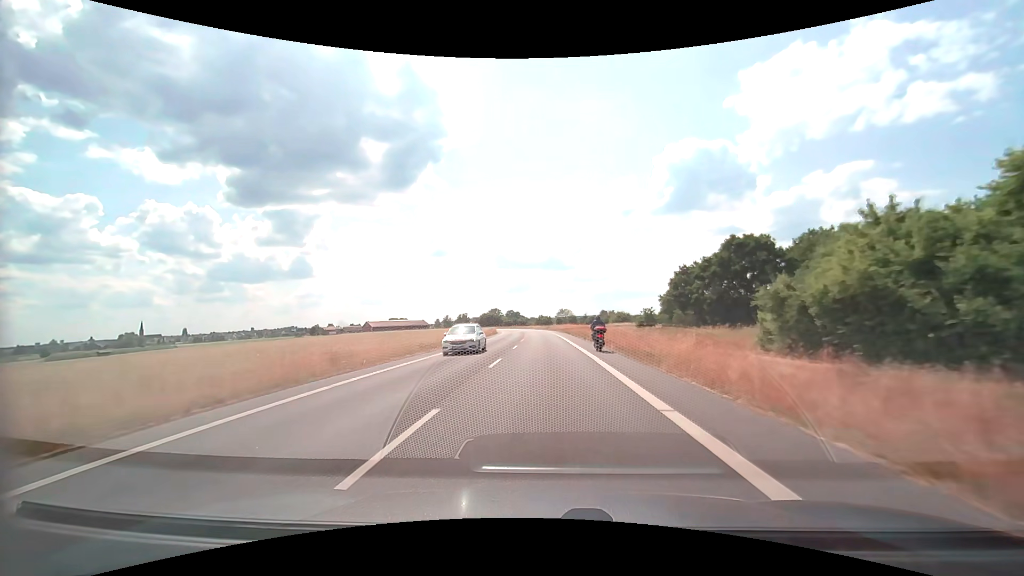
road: secondary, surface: asphalt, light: Day
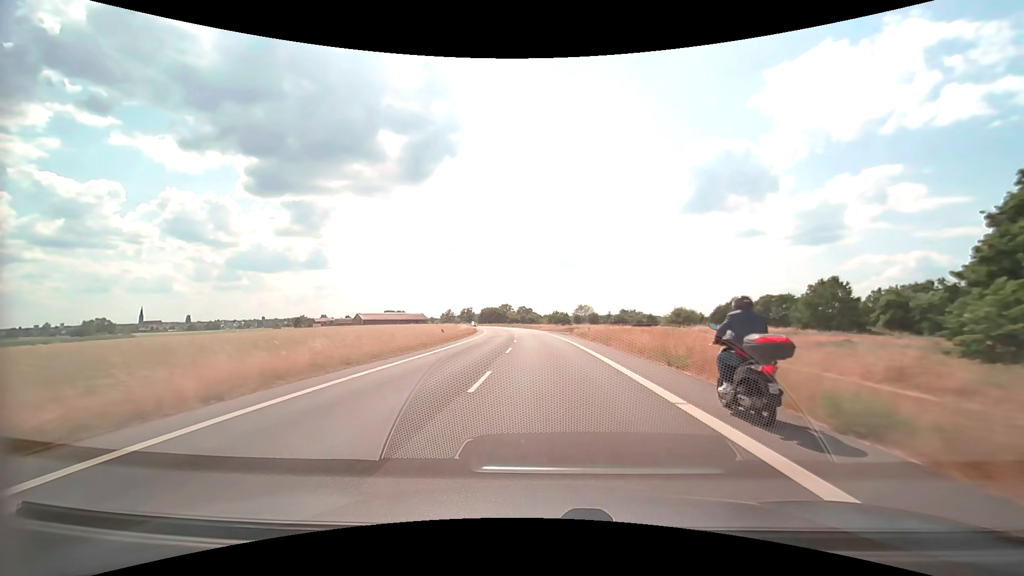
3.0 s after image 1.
(-0.5, +54.1) m; -2°
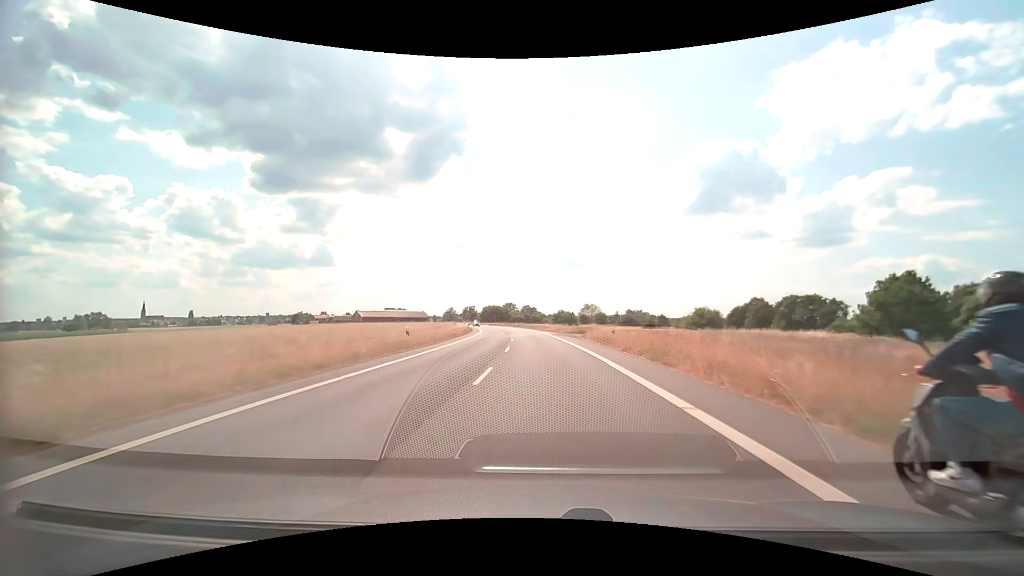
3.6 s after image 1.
(0.0, +11.2) m; 0°
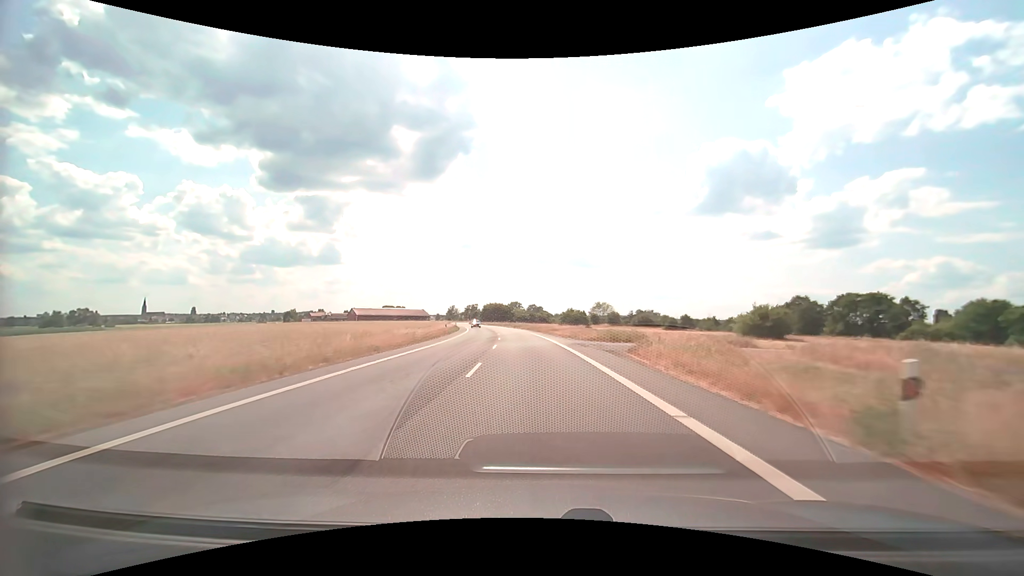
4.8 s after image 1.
(-0.1, +22.2) m; -1°
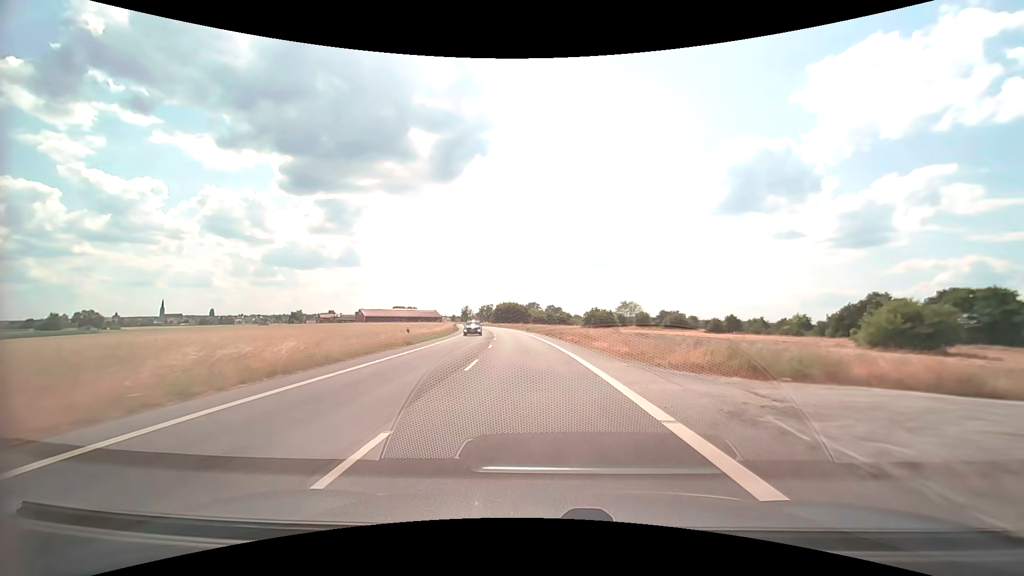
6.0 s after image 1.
(-0.4, +21.8) m; -2°
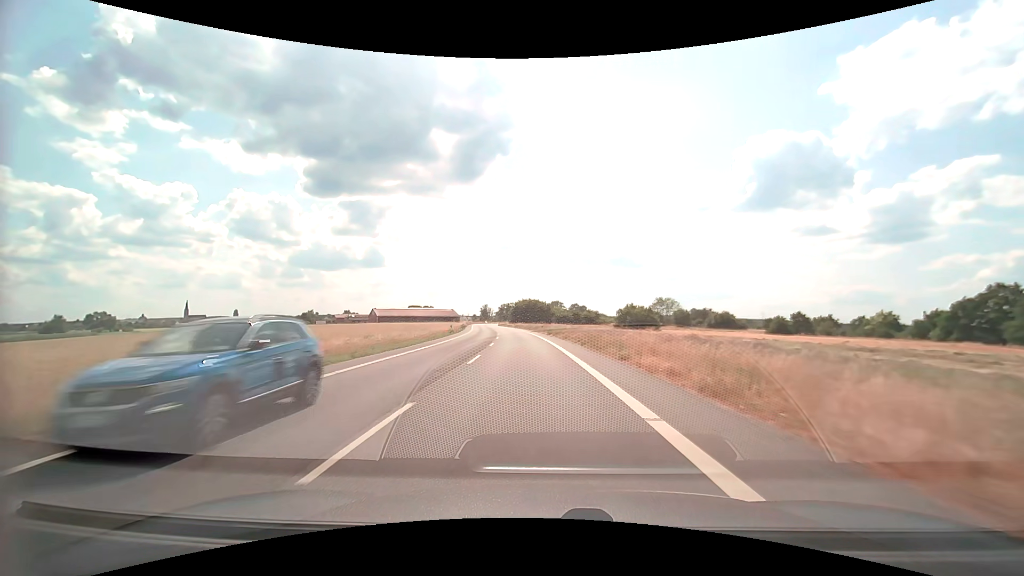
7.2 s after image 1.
(-0.4, +21.5) m; -2°
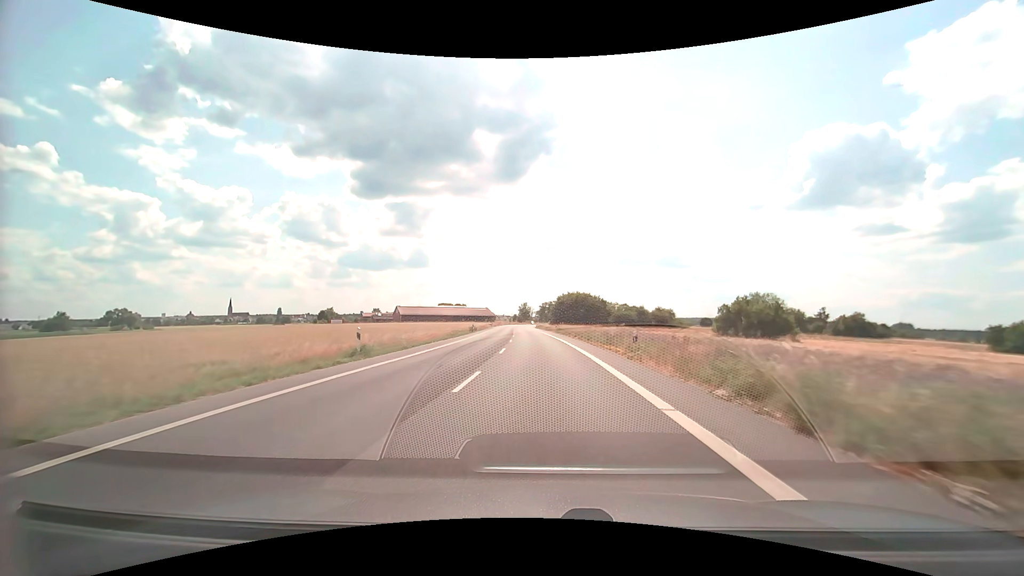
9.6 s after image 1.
(-2.1, +42.2) m; -5°
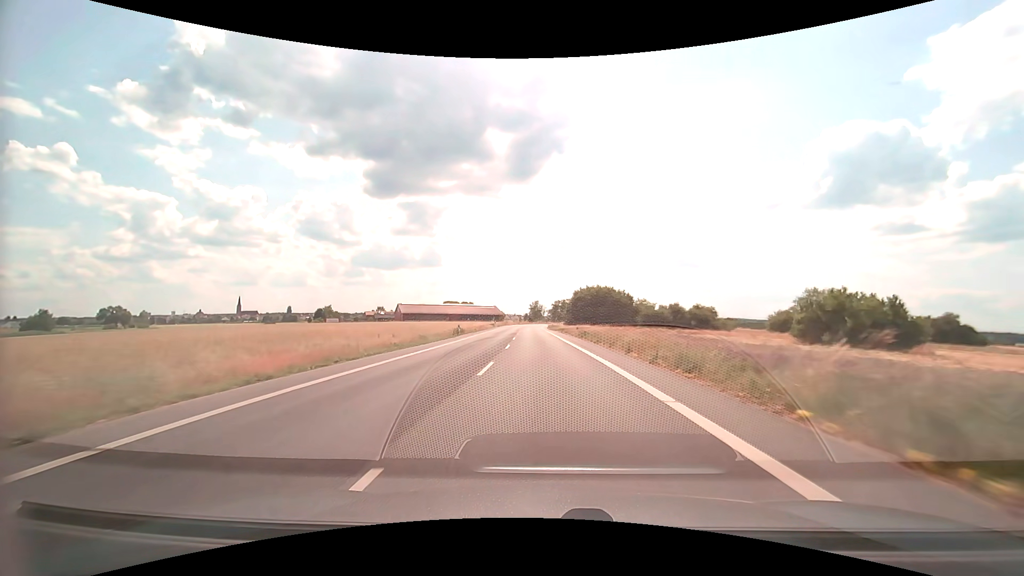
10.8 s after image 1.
(-0.3, +20.8) m; -1°
(0, +10) (0, +20) (0, +30) (-1, +40) (-1, +50) (-1, +60) (-1, +70) (-2, +80) (-2, +90) (-2, +100) m
